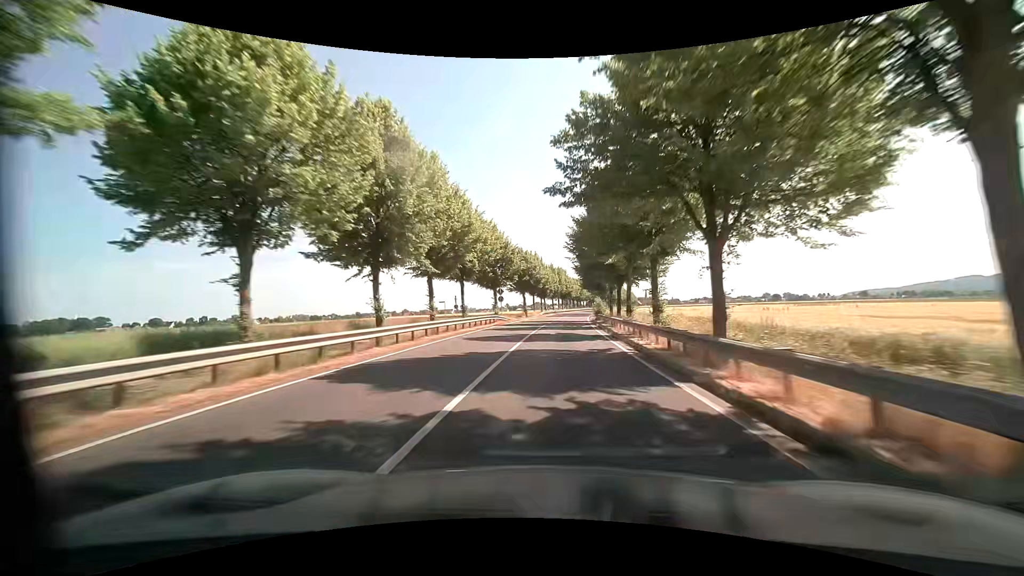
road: primary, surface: asphalt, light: Day
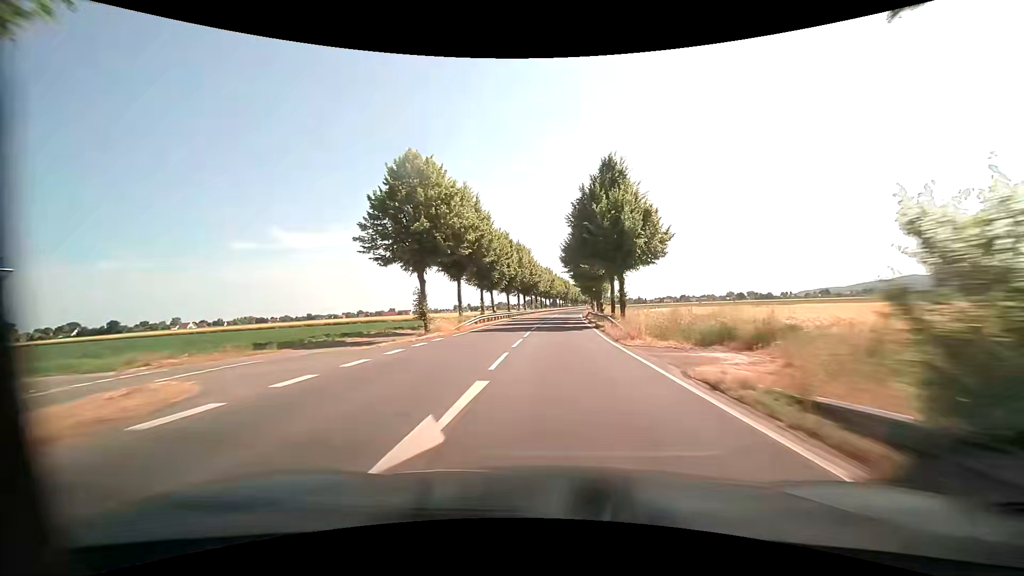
(+1.9, +50.7) m; +4°
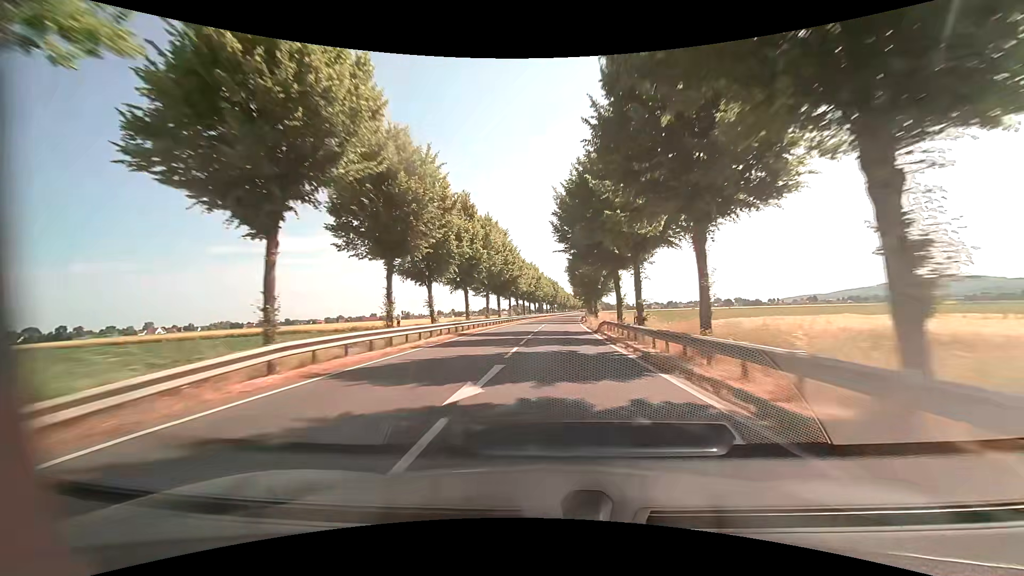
(+0.3, +26.7) m; +1°
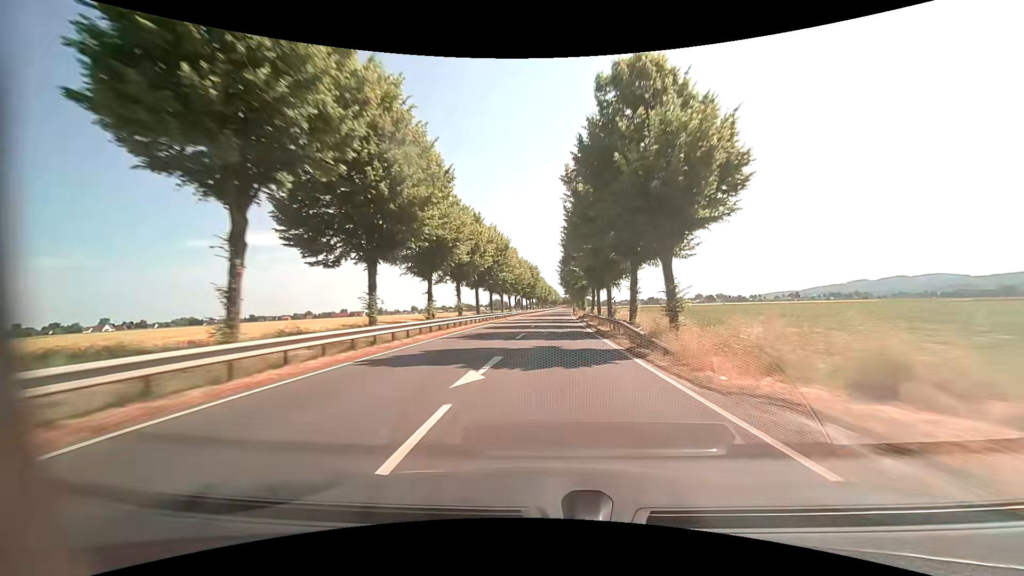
(+0.9, +41.4) m; +2°
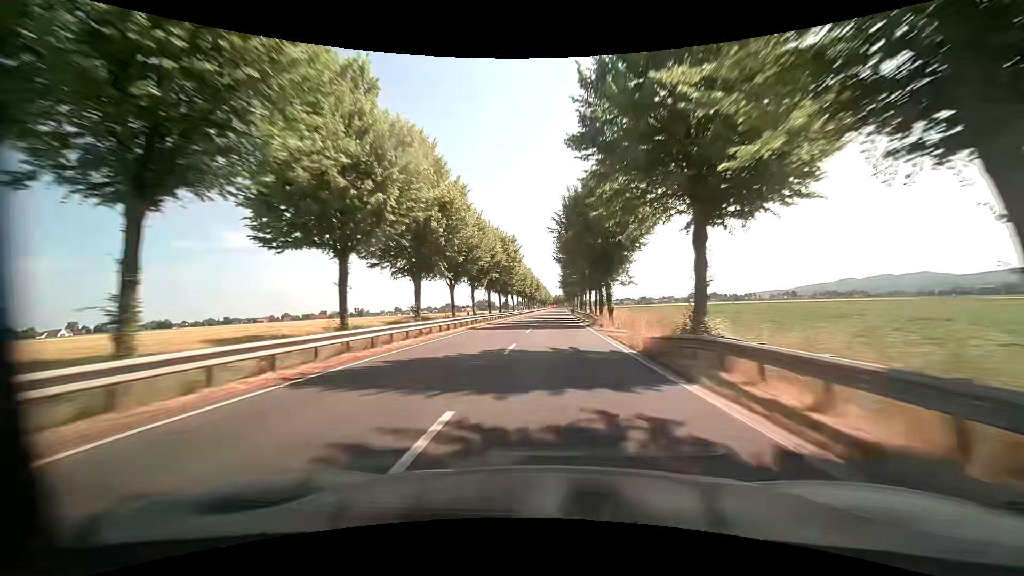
(+0.7, +42.9) m; +2°
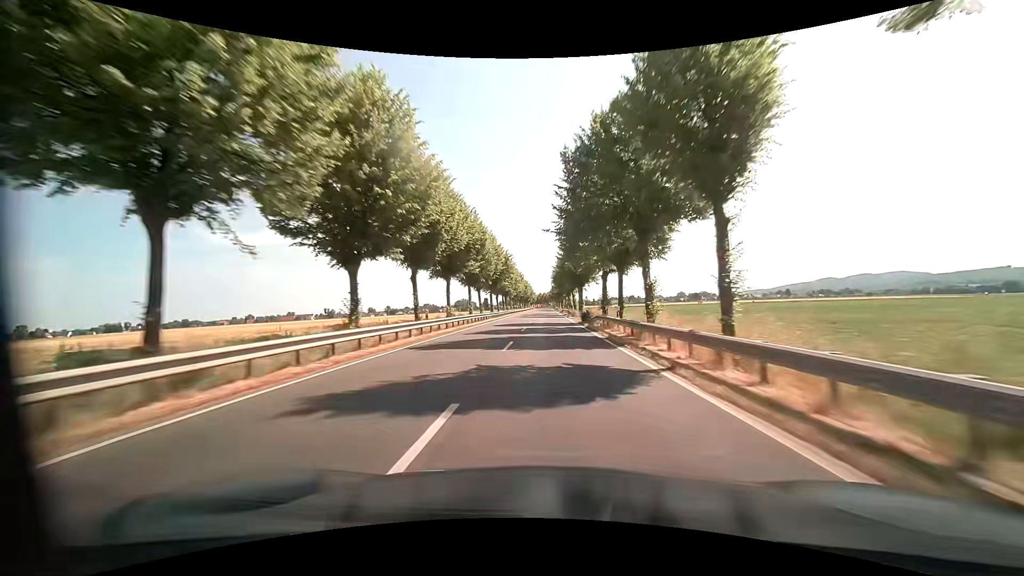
(+0.7, +59.2) m; +2°
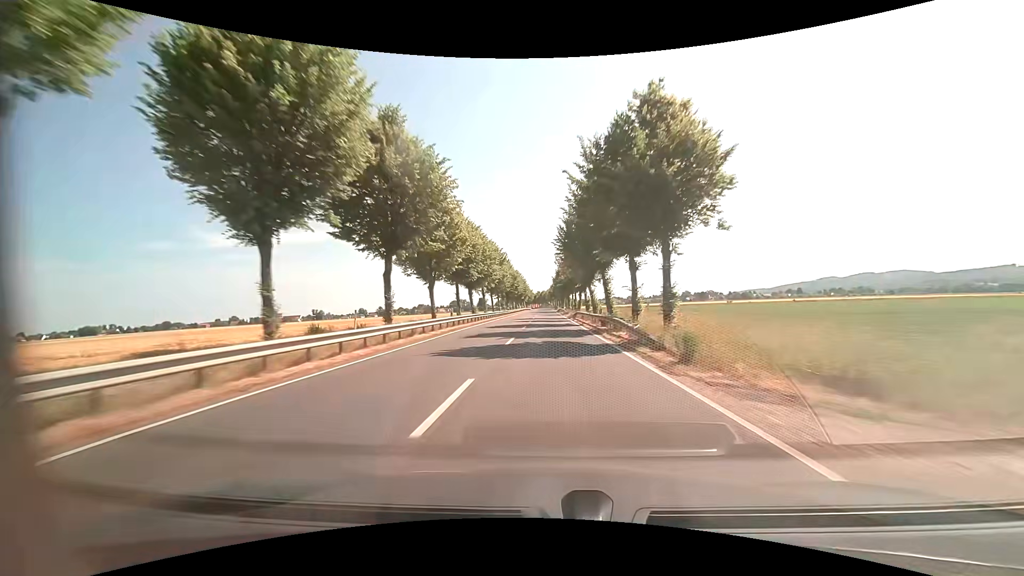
(-0.1, +45.5) m; 0°
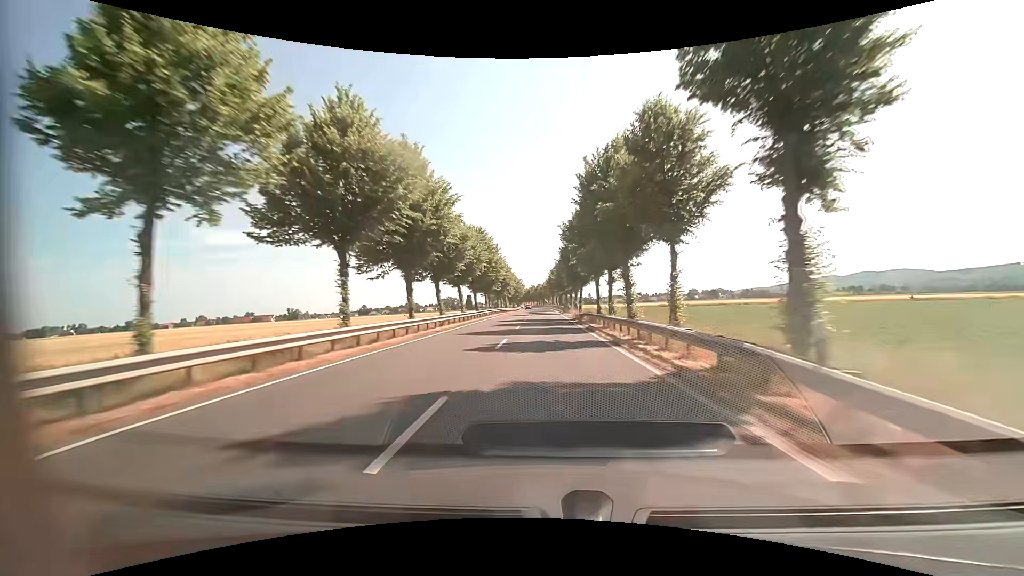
(0.0, +74.1) m; 0°
(0, +10) (0, +20) (0, +30) (0, +40) (0, +50) (0, +60) (0, +70) (0, +80) (-1, +90) (-1, +100) m
